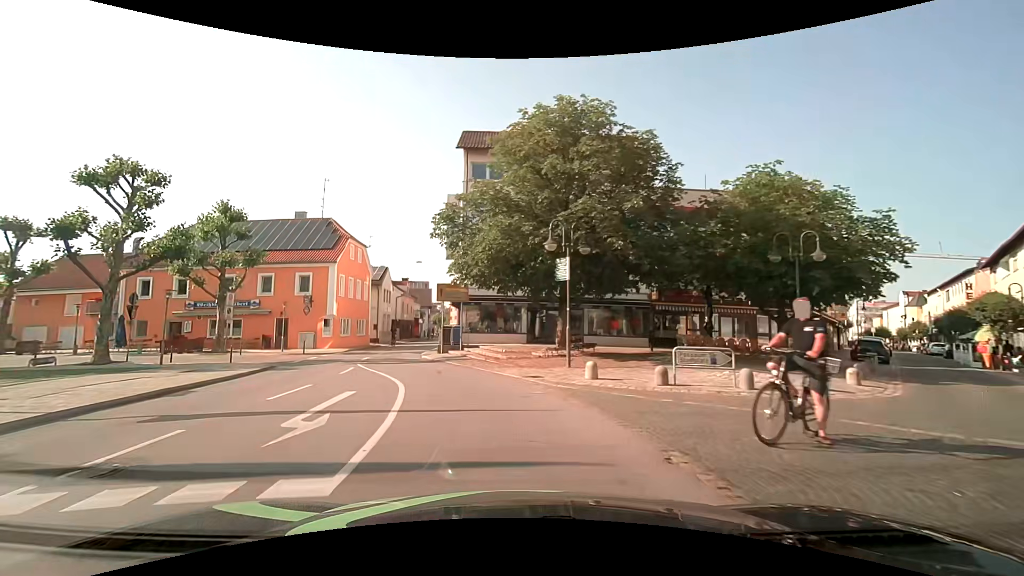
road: secondary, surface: asphalt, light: Day
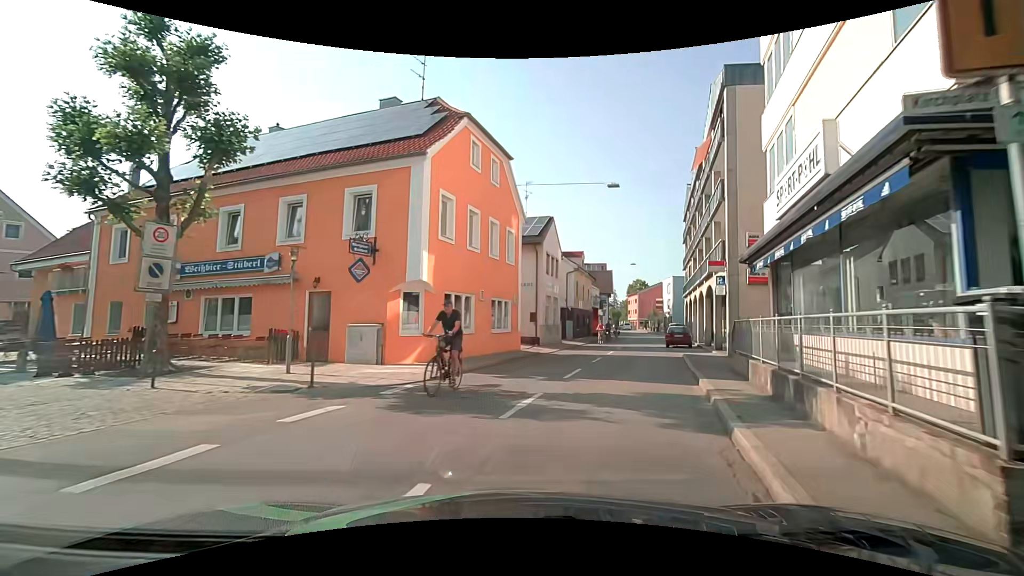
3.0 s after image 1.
(-5.4, +23.7) m; -18°
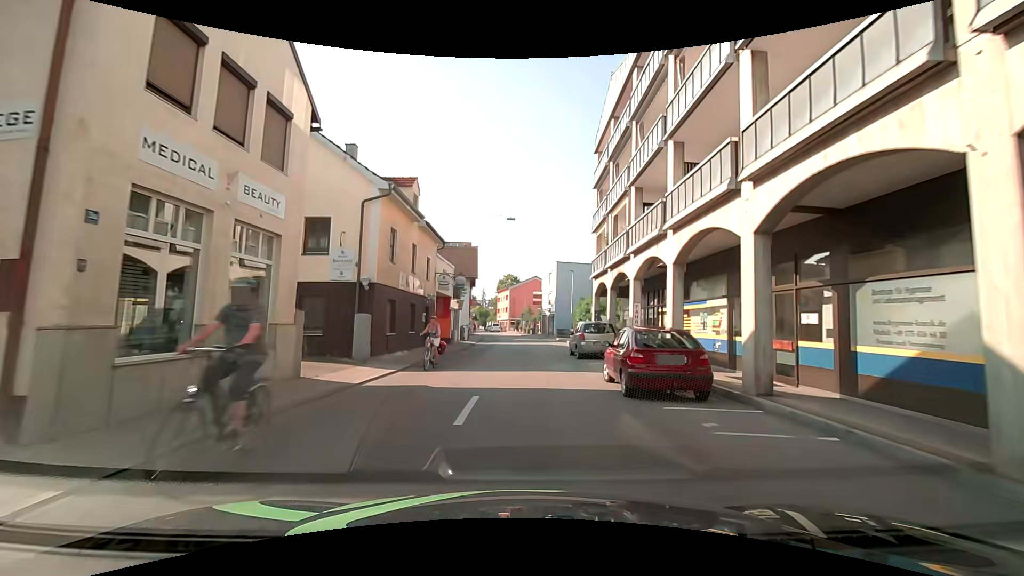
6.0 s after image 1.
(+4.4, +23.8) m; +15°
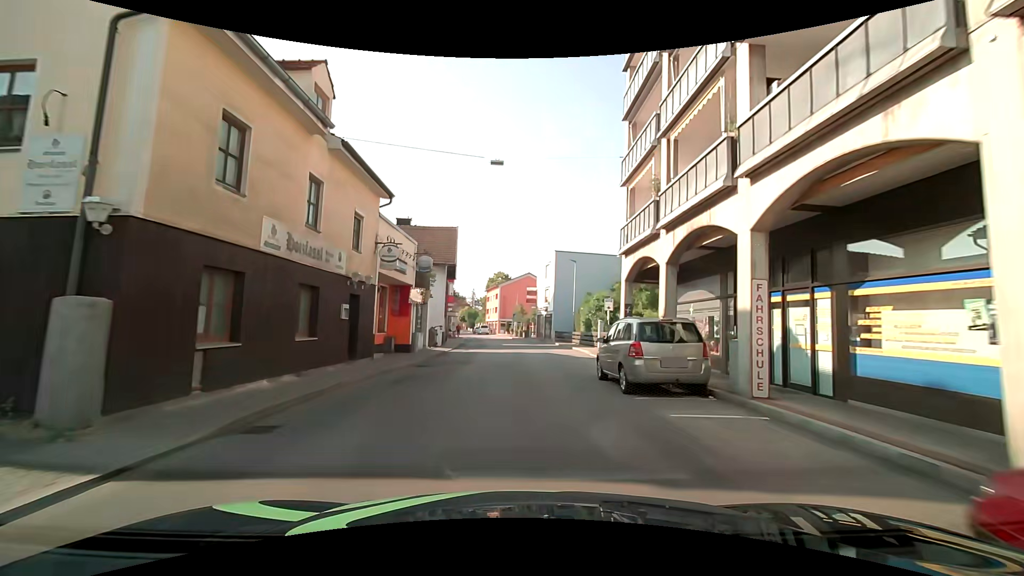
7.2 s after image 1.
(0.0, +10.8) m; 0°
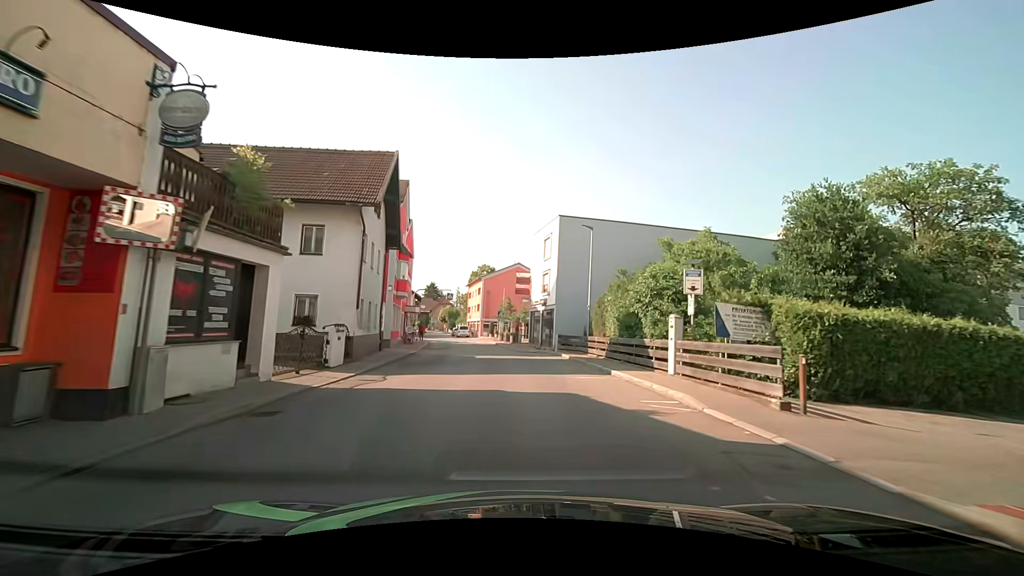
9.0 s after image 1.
(0.0, +17.6) m; +1°
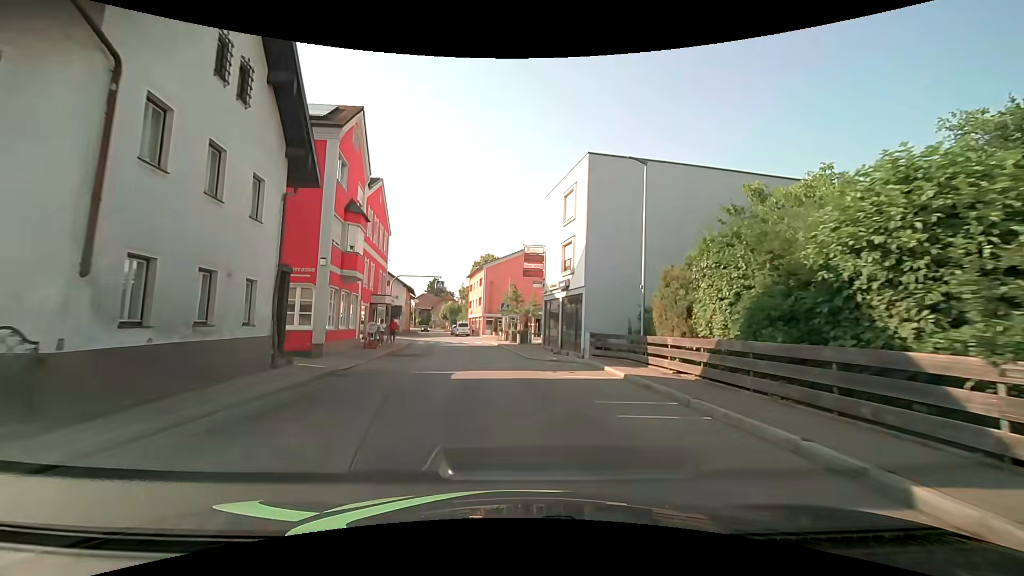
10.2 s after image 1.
(+0.1, +12.1) m; 0°
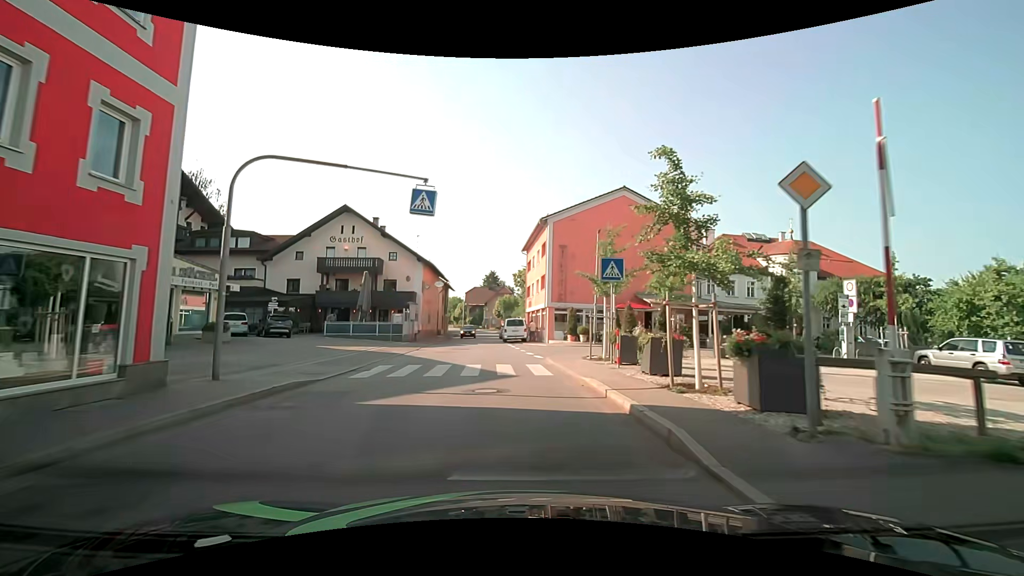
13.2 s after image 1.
(-2.2, +29.6) m; -8°
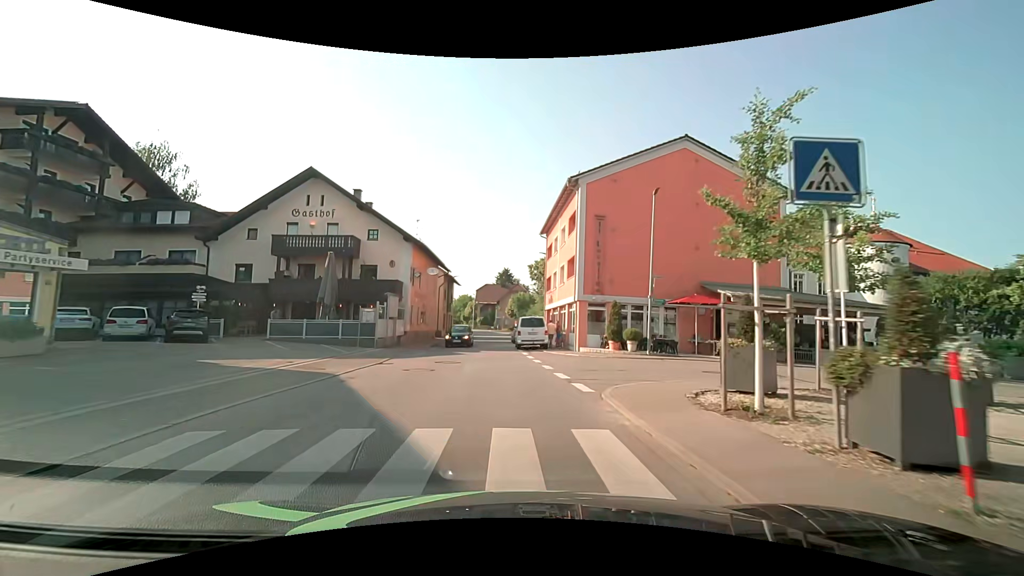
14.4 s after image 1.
(-0.2, +10.8) m; -2°
(0, +10) (0, +20) (-2, +30) (-2, +40) (-3, +50) (-3, +60) (-3, +70) (-4, +80) (-5, +90) (-8, +99) m
